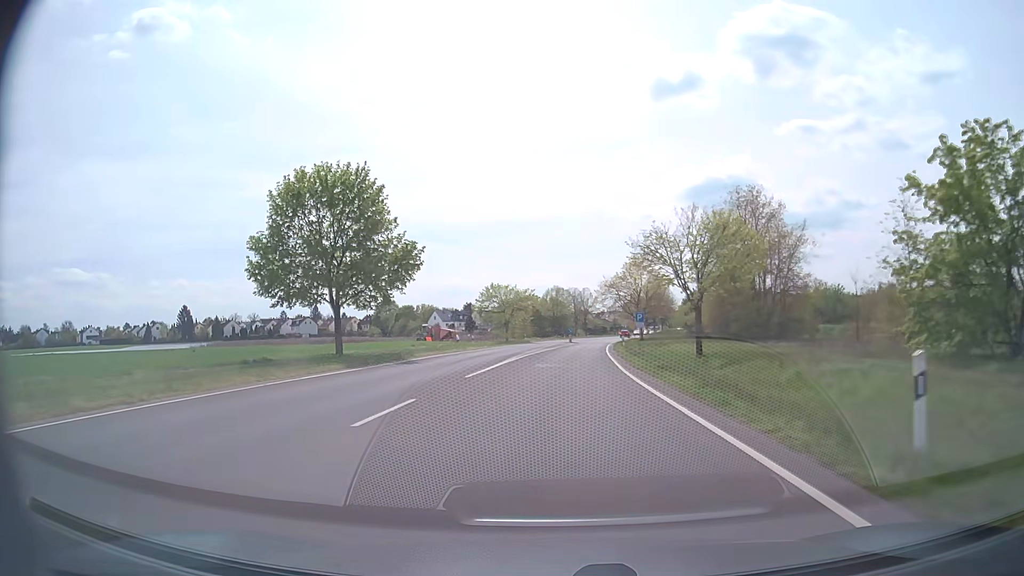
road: secondary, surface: asphalt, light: Day
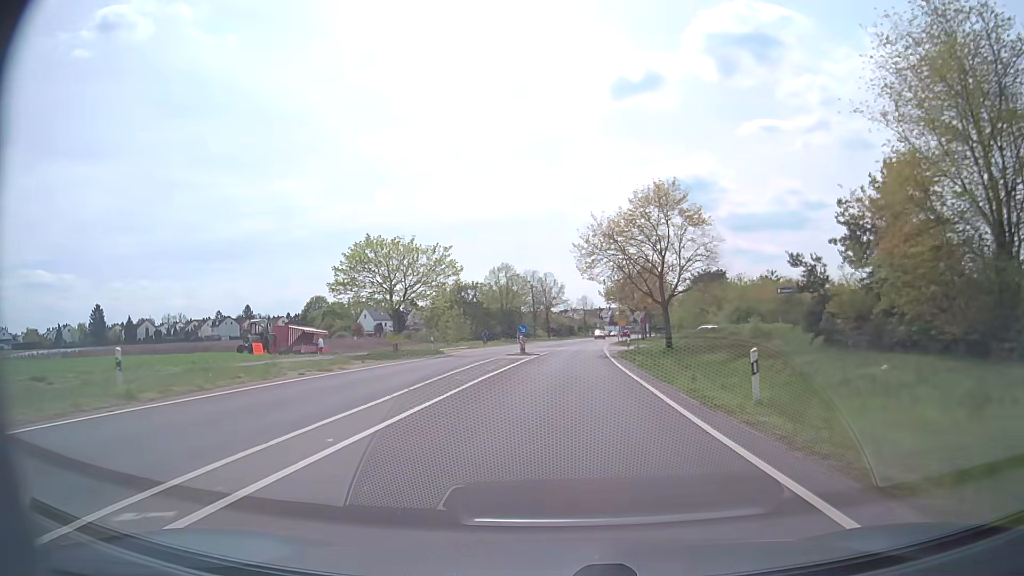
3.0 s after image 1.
(+1.4, +44.5) m; +3°
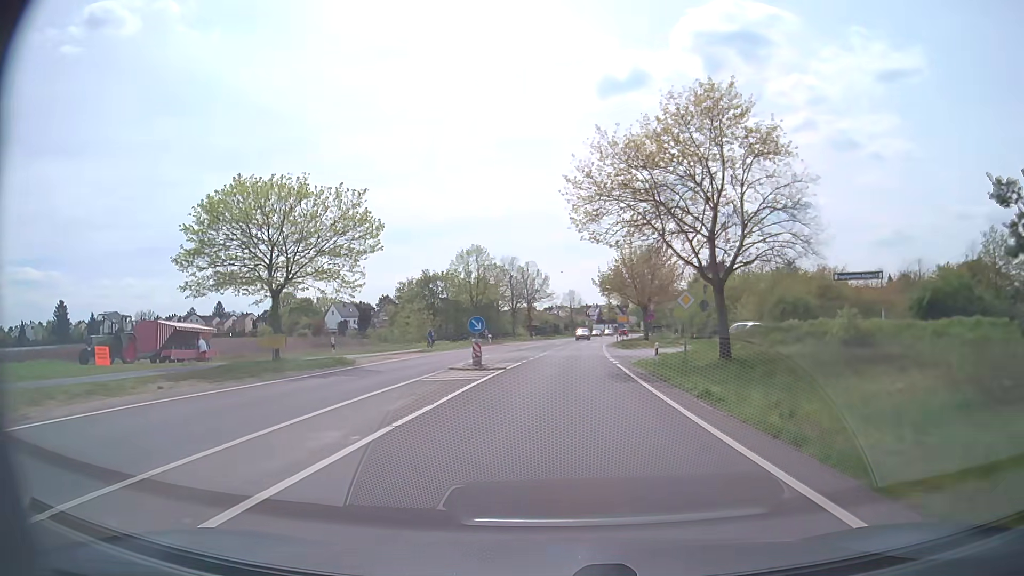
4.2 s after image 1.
(+0.2, +17.4) m; +1°
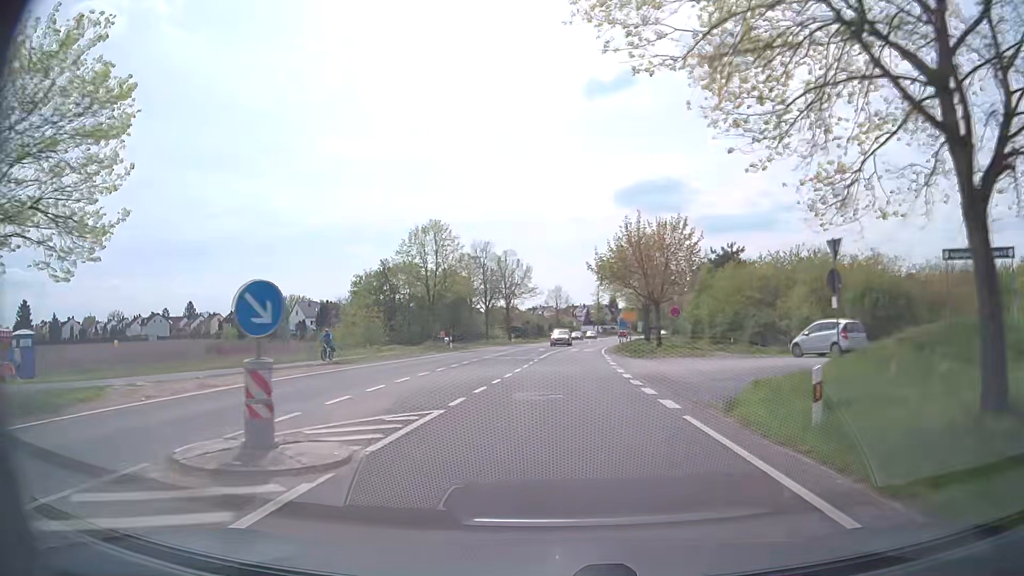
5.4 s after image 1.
(+0.2, +17.2) m; +1°
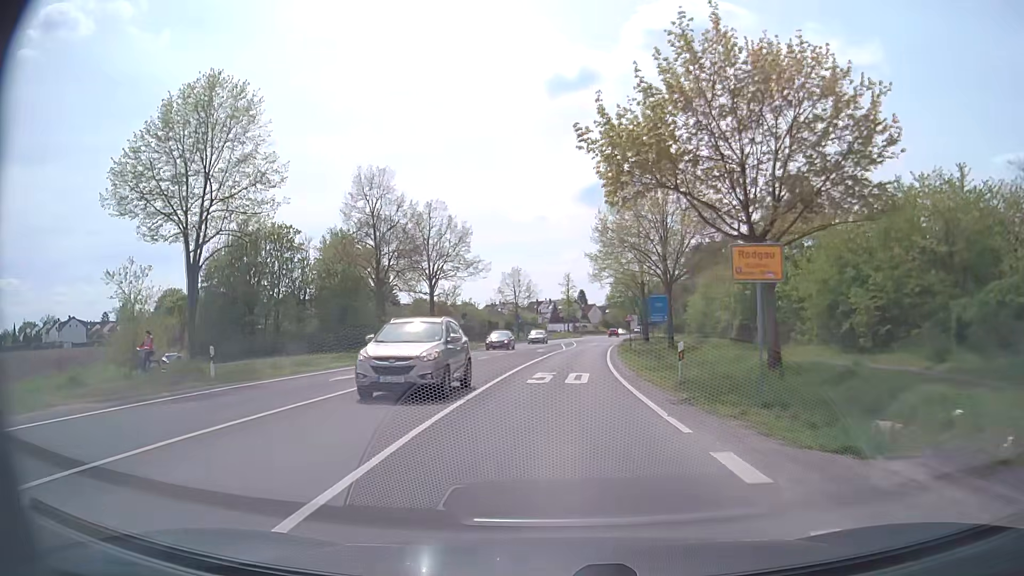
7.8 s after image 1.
(+0.9, +33.7) m; +3°
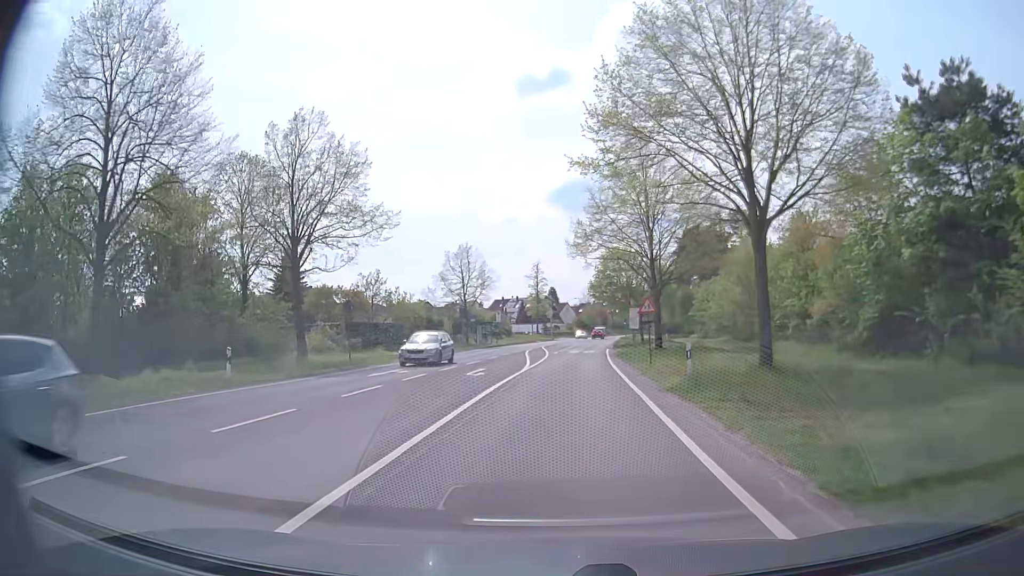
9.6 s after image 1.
(+0.5, +24.6) m; +3°
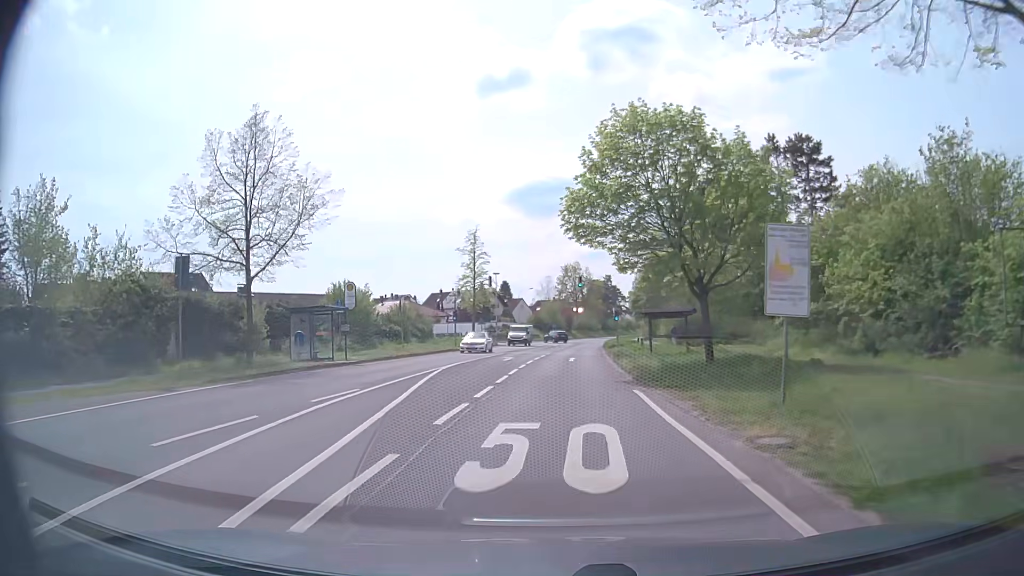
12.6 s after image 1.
(+1.3, +40.0) m; +3°
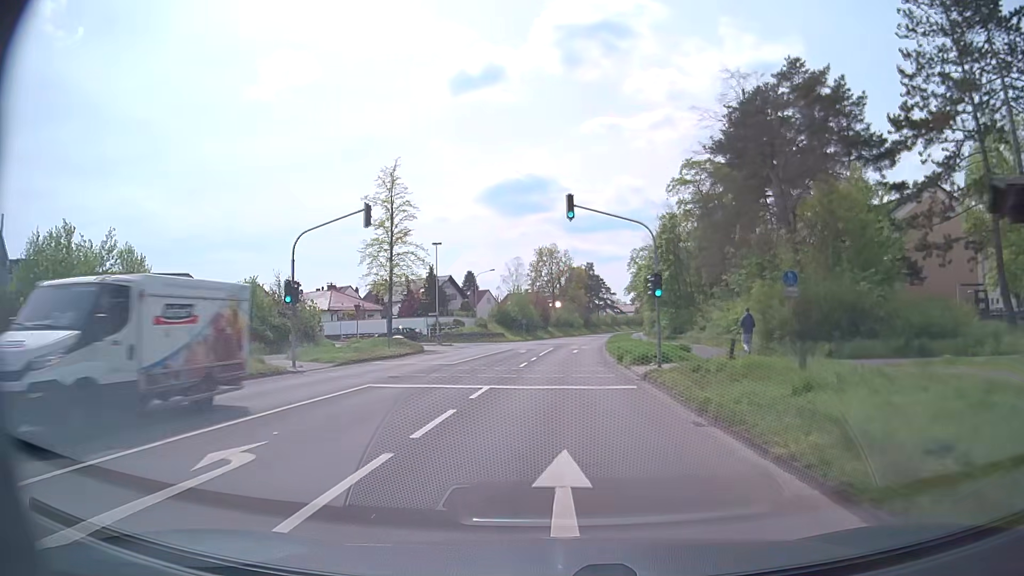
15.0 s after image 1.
(+0.8, +31.0) m; +2°
(0, +10) (0, +20) (+1, +30) (+1, +40) (+2, +50) (+2, +60) (+3, +70) (+4, +80) (+5, +90) (+6, +100) m
